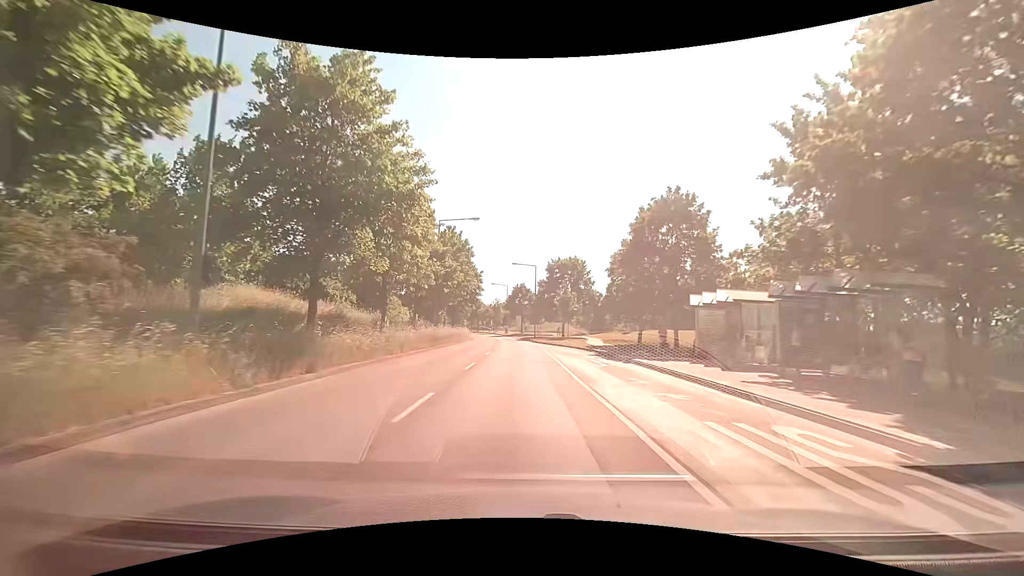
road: tertiary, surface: asphalt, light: Day
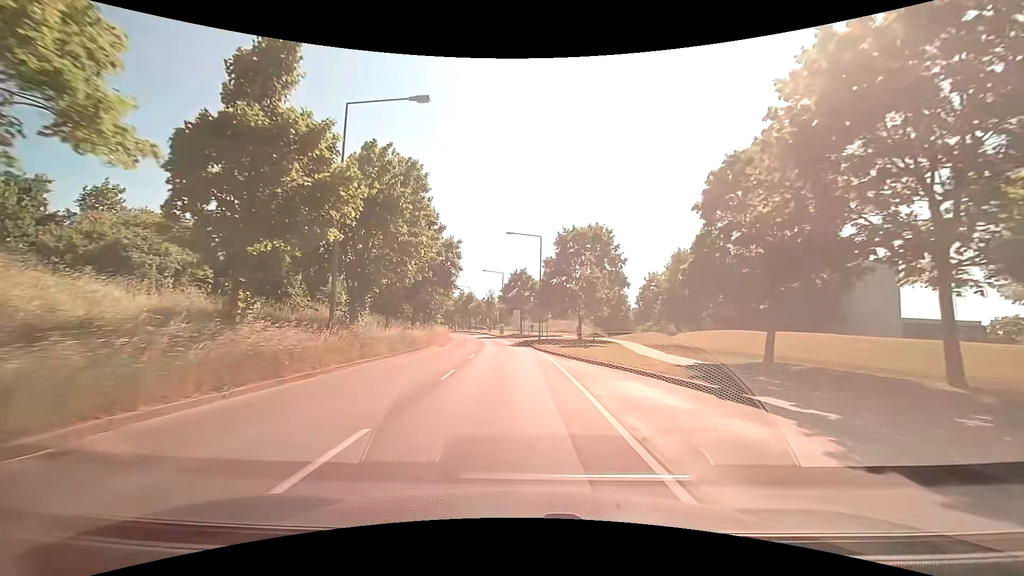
(-0.1, +21.8) m; 0°
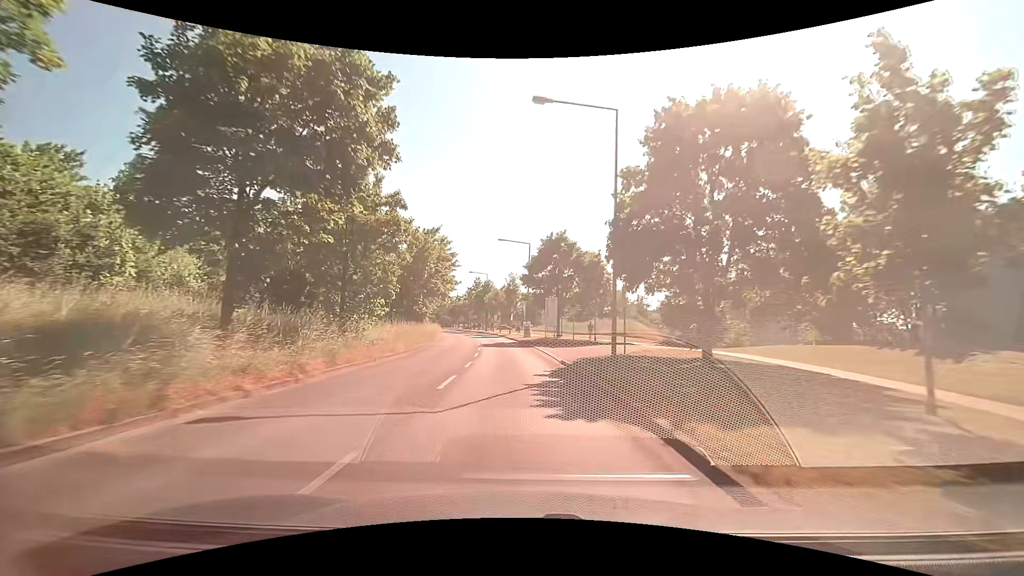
(-0.8, +28.3) m; -3°
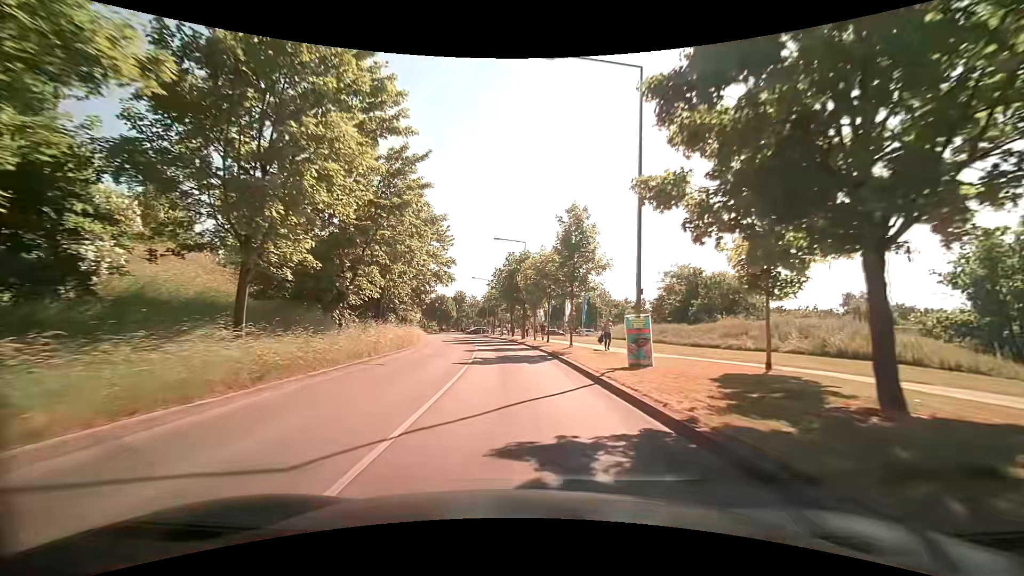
(-1.8, +36.5) m; -5°
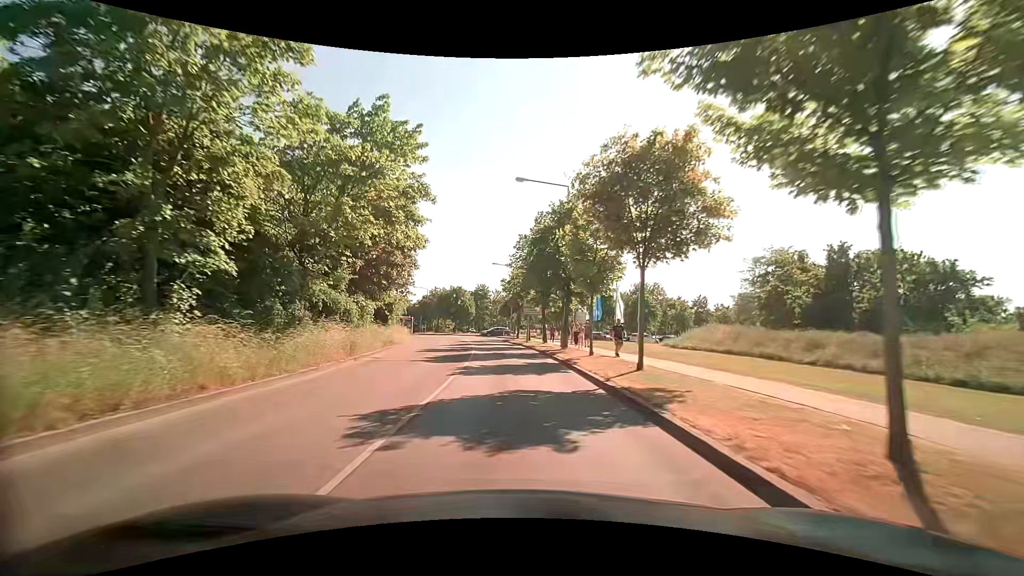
(-0.7, +21.2) m; -4°
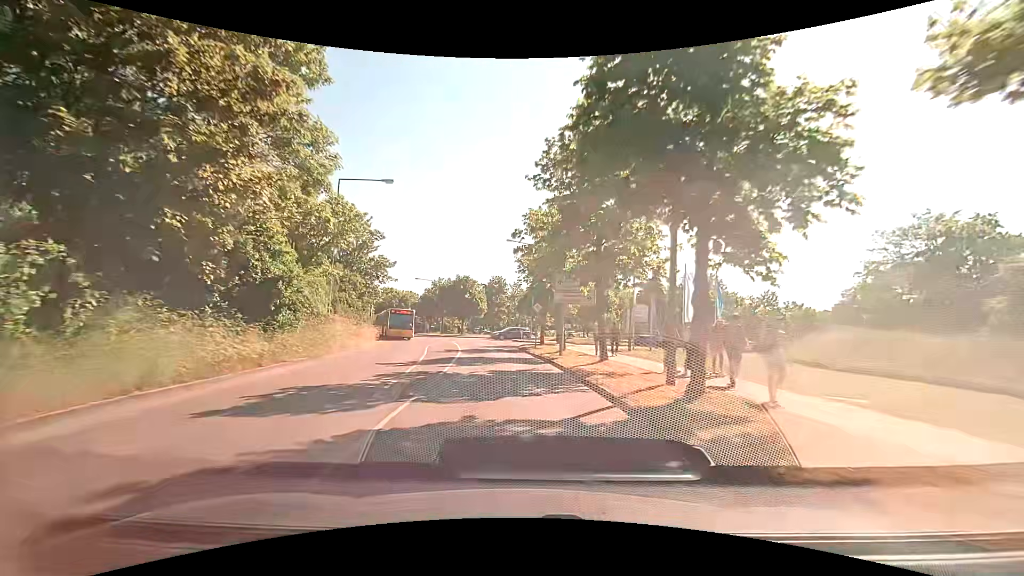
(-0.3, +19.2) m; -2°
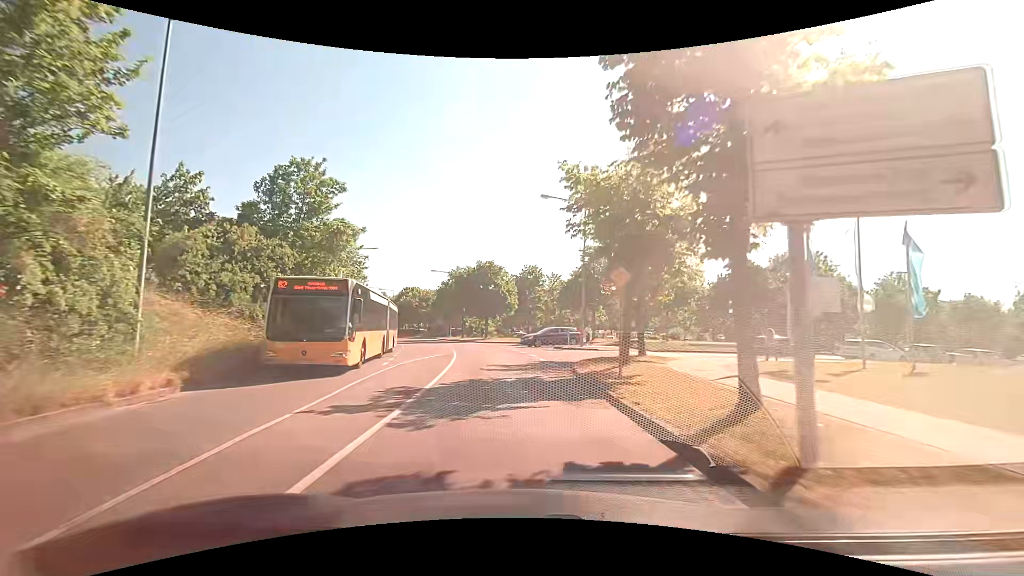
(-0.7, +18.0) m; -5°
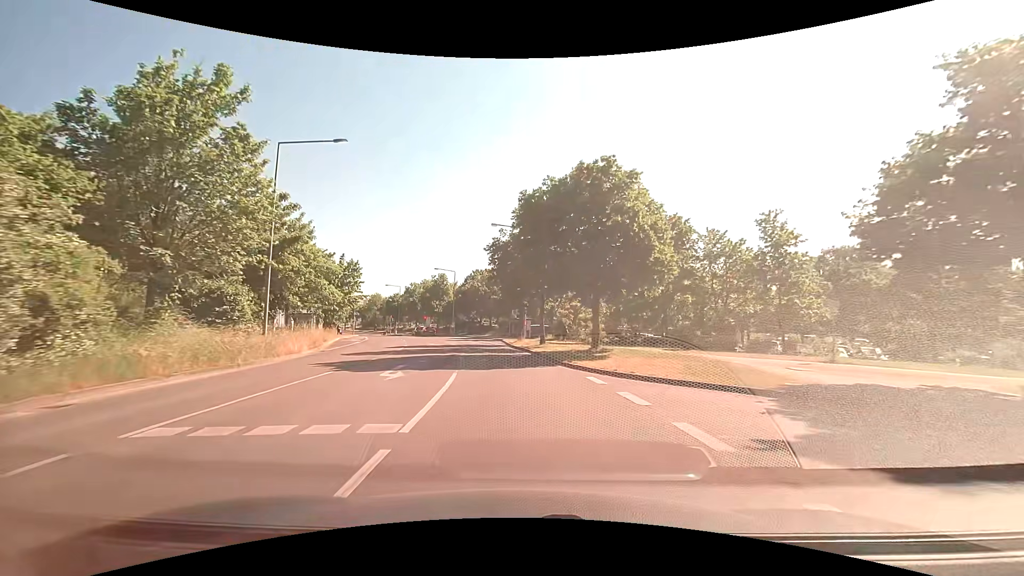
(-2.8, +33.7) m; -10°
